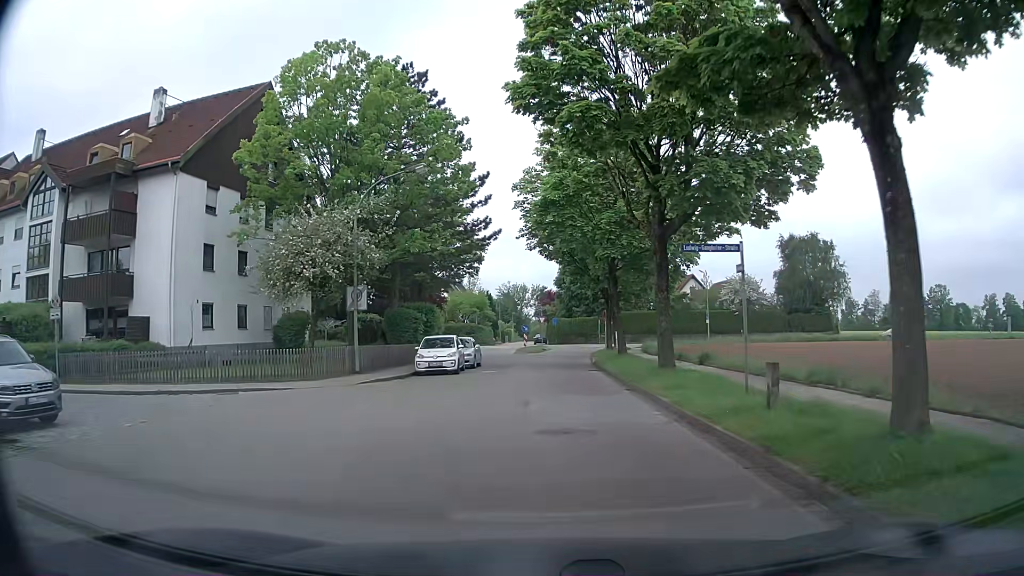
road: residential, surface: asphalt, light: Day
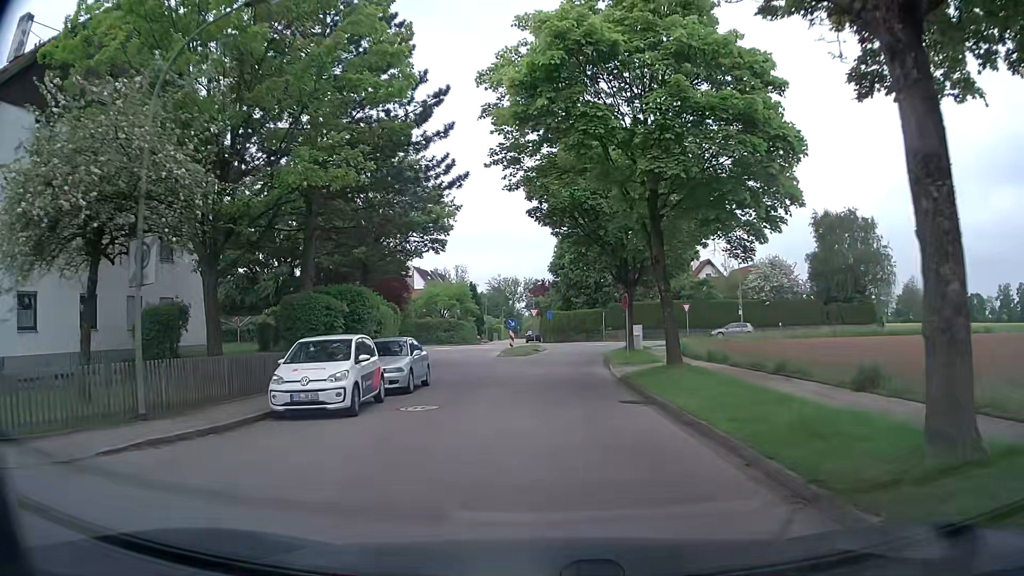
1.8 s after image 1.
(+0.2, +13.2) m; +1°
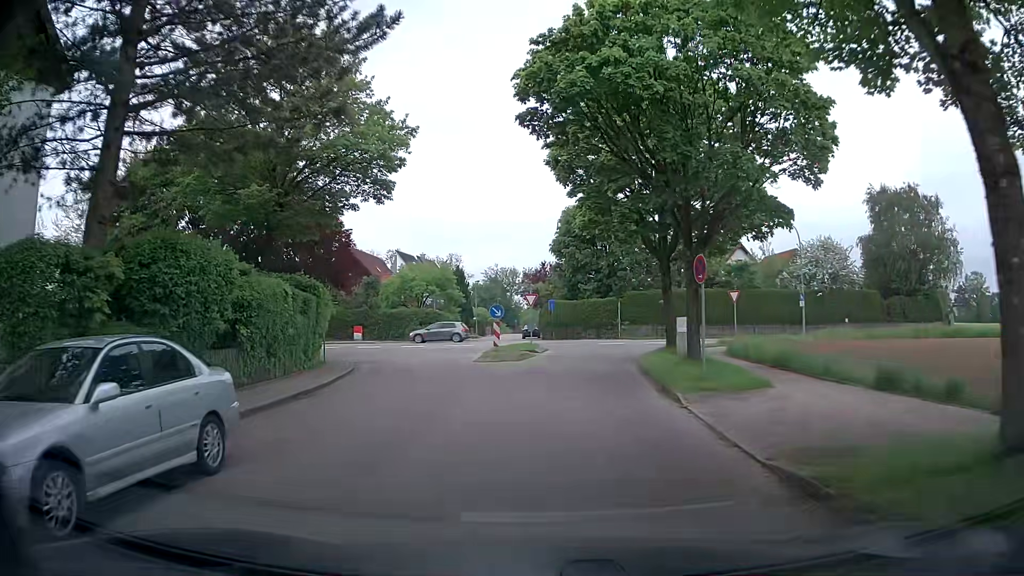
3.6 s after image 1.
(0.0, +12.8) m; +1°
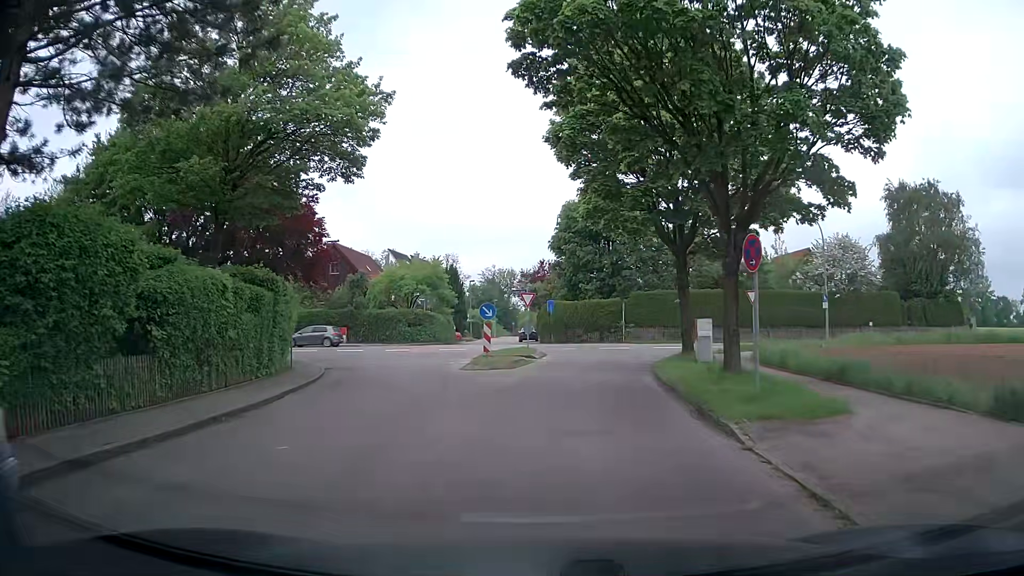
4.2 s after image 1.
(0.0, +3.7) m; -1°
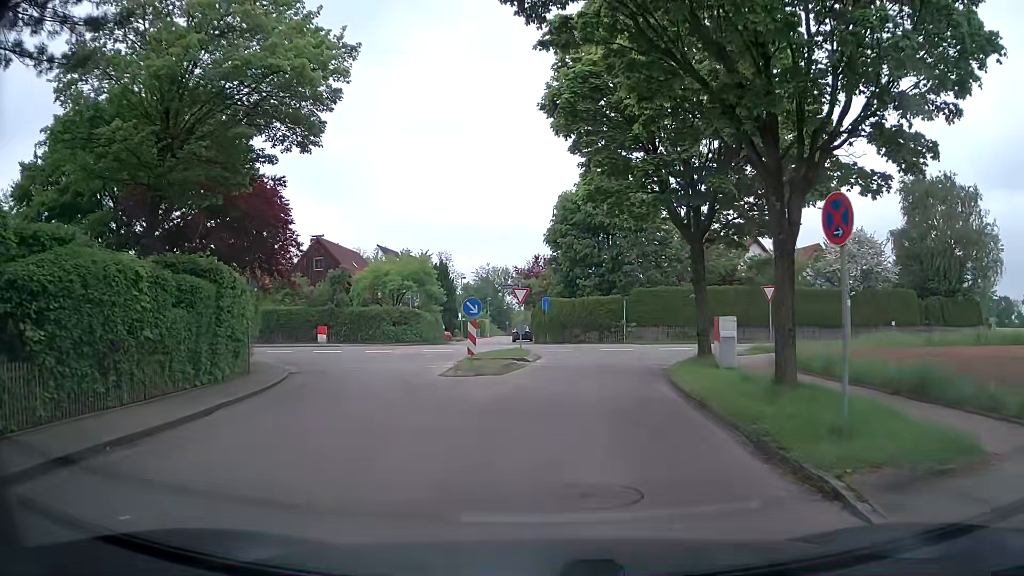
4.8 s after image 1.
(0.0, +3.4) m; +2°
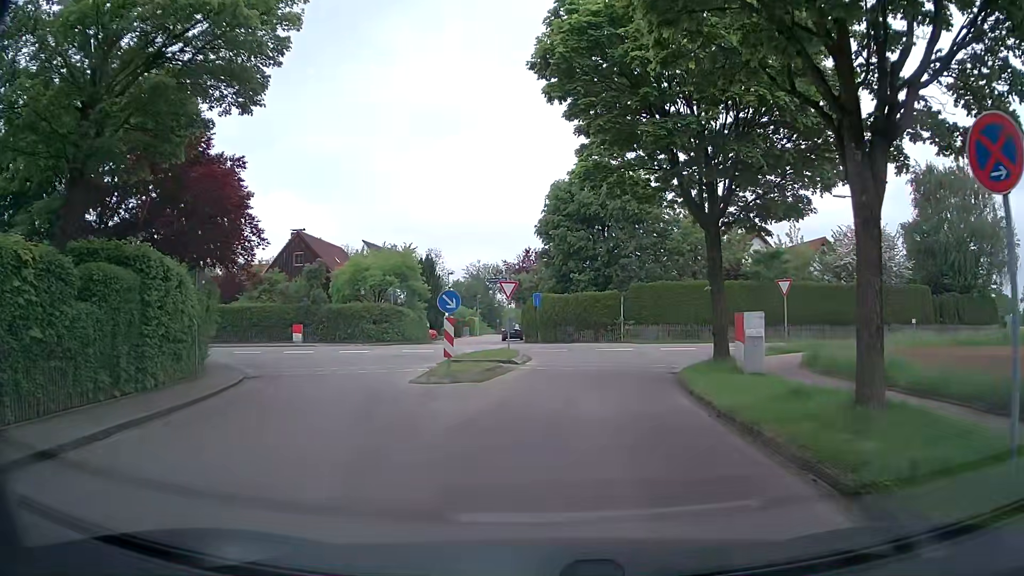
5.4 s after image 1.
(0.0, +3.1) m; 0°
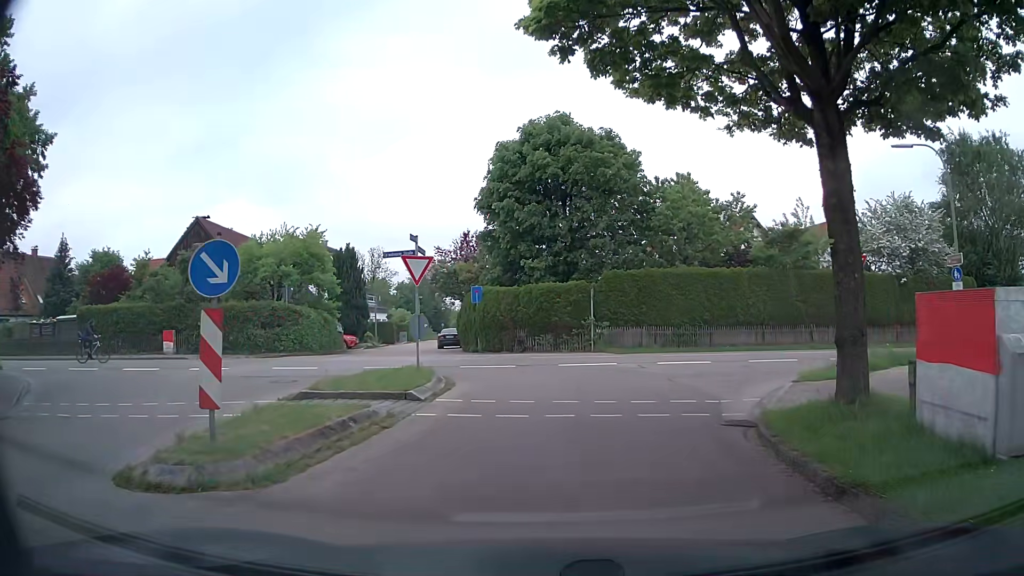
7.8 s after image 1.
(+0.2, +10.6) m; +5°
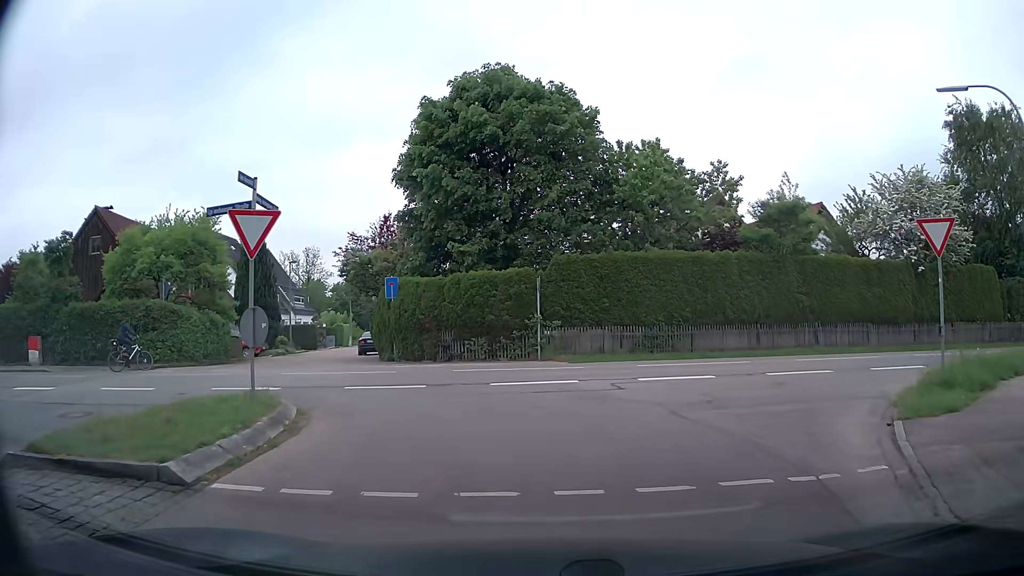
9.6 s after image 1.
(+0.1, +6.7) m; +3°
